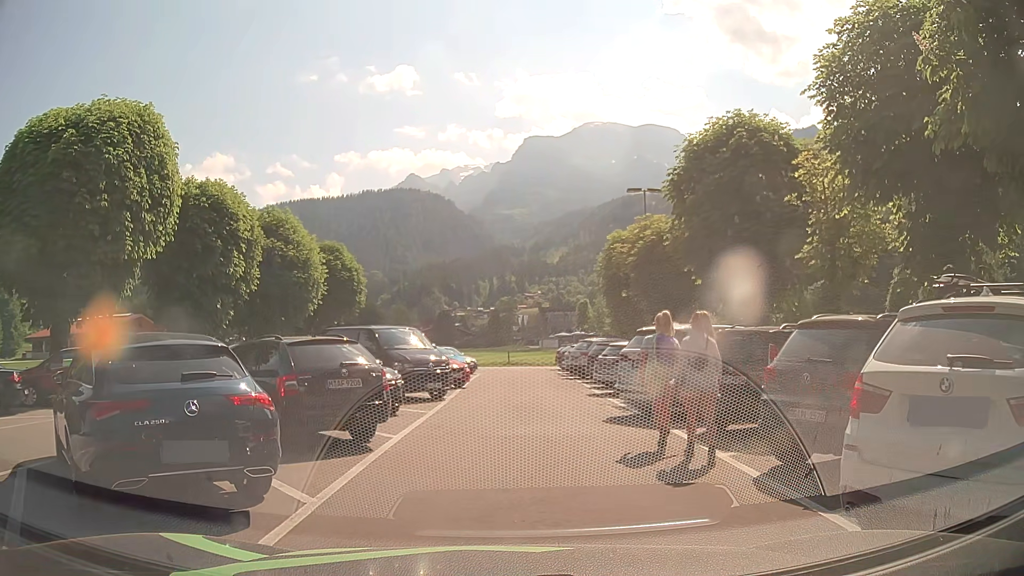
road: service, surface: asphalt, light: Day
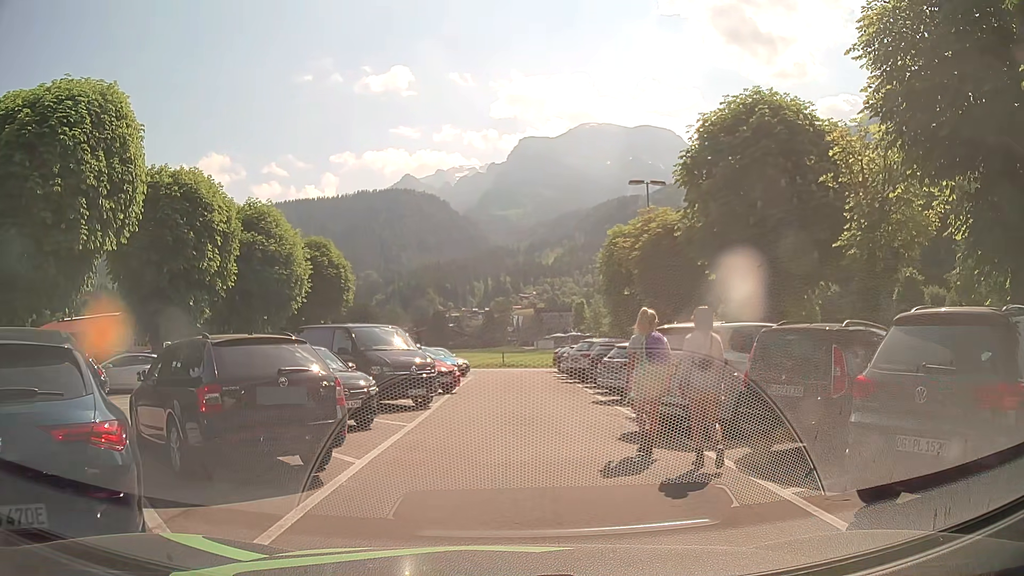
(0.0, +2.1) m; +1°
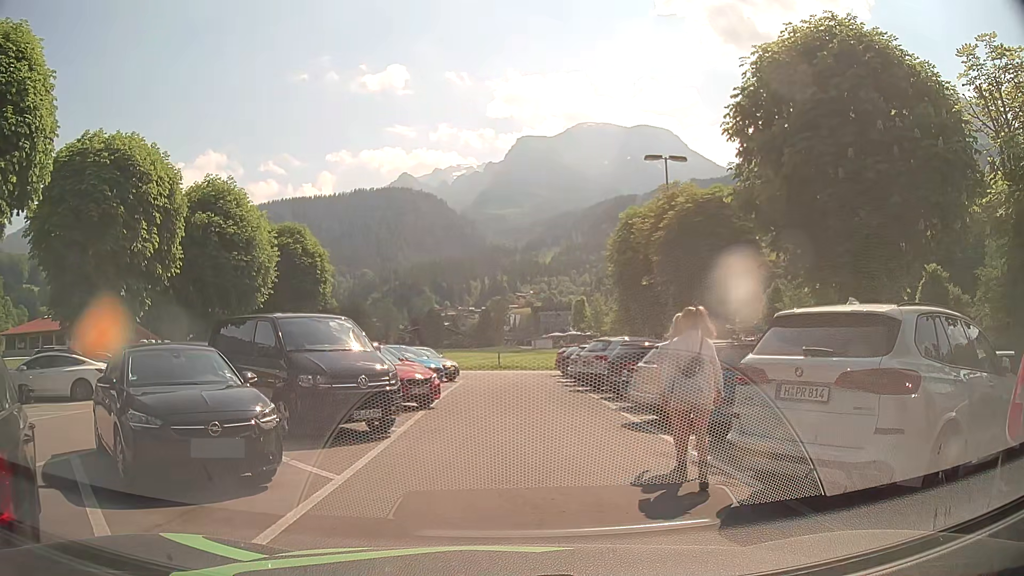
(-0.1, +4.9) m; 0°
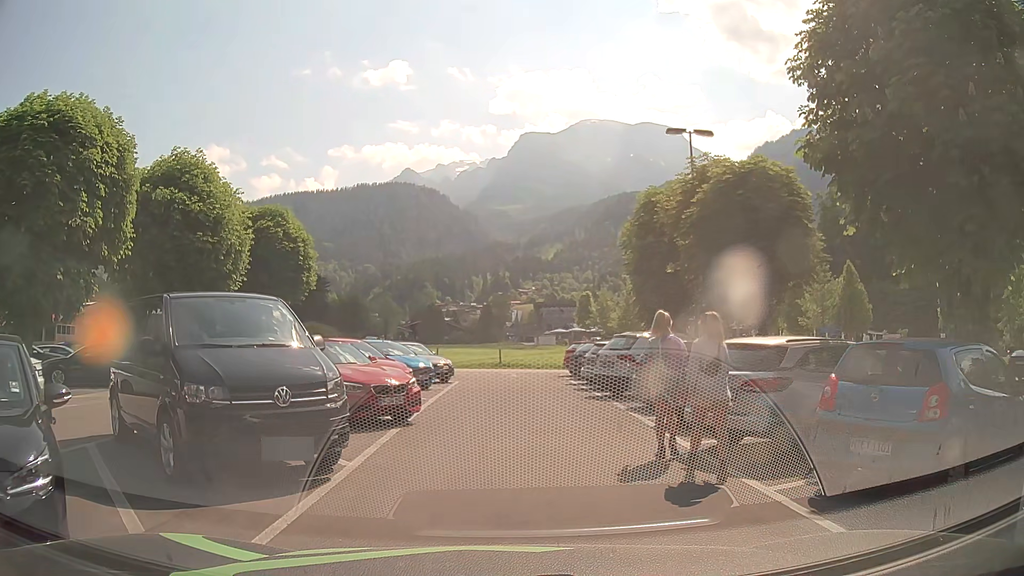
(0.0, +3.7) m; 0°
